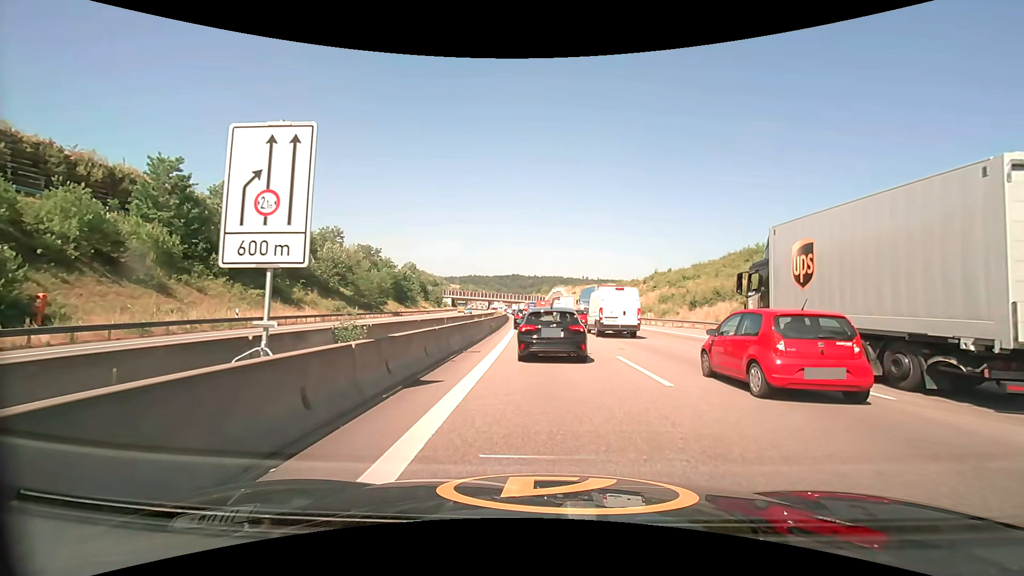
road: motorway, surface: asphalt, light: Day
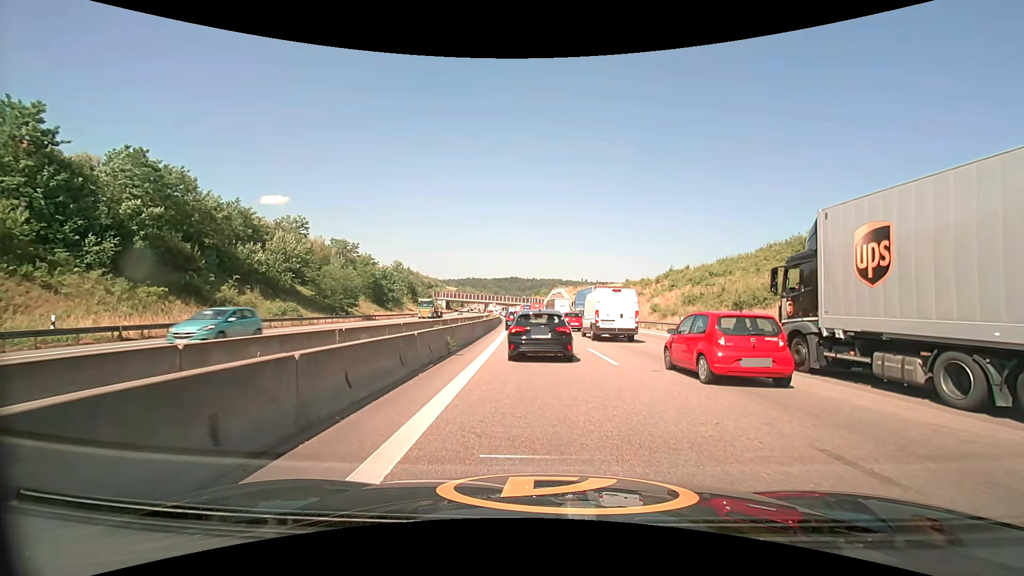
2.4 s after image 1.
(0.0, +13.2) m; +1°
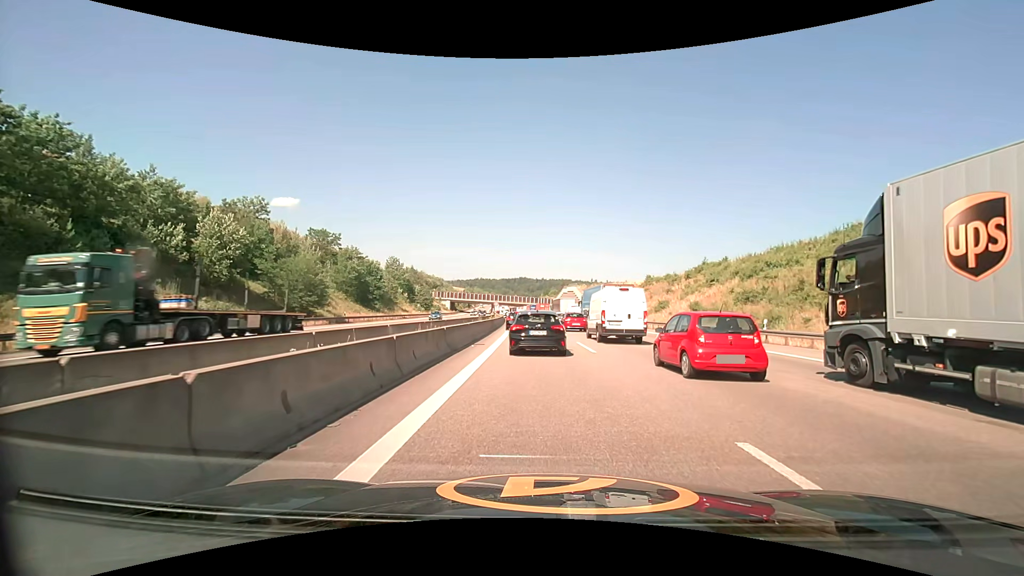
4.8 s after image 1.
(-0.2, +13.8) m; -2°
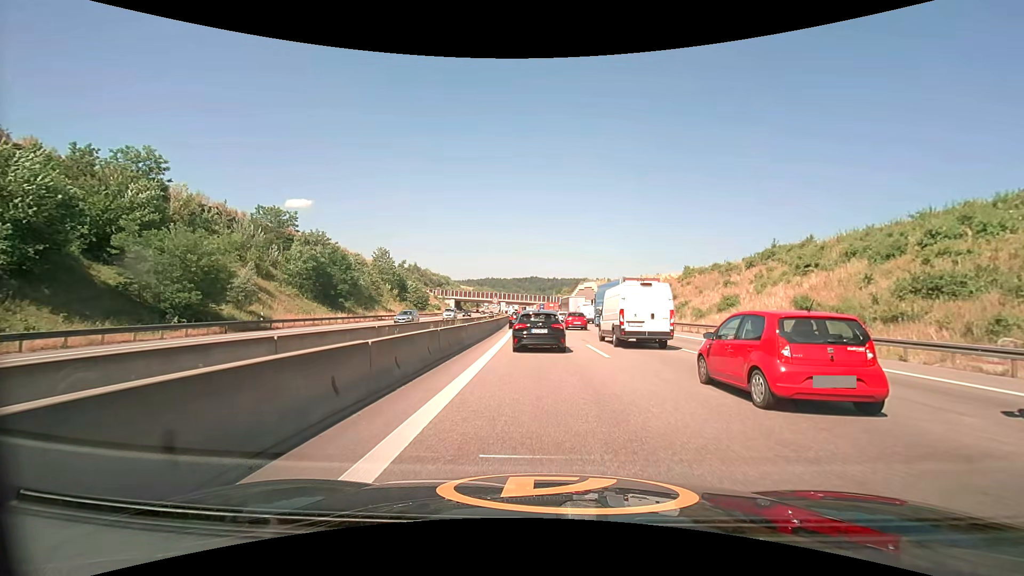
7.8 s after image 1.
(-0.2, +20.0) m; -1°
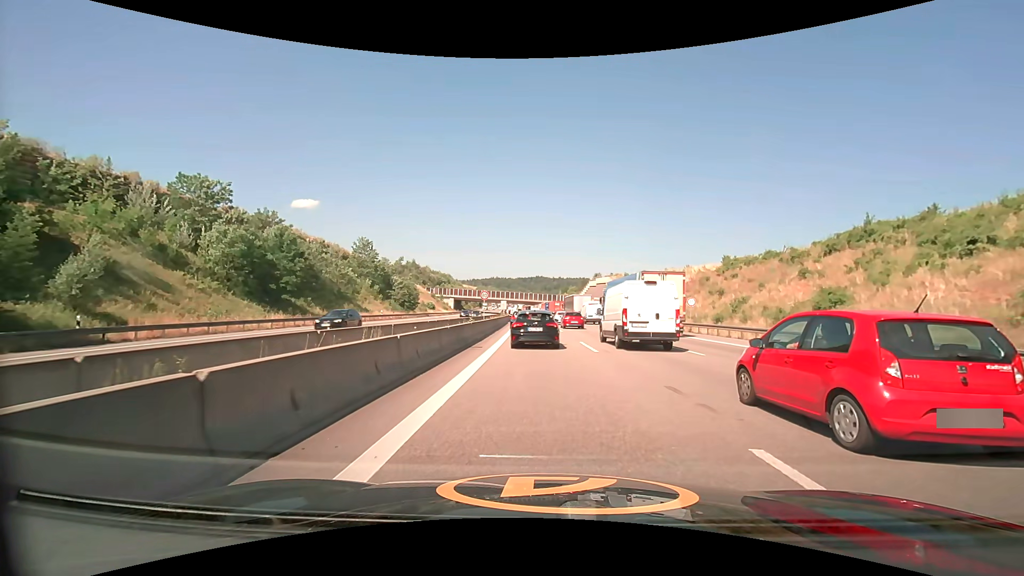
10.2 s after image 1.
(-0.1, +16.1) m; -1°
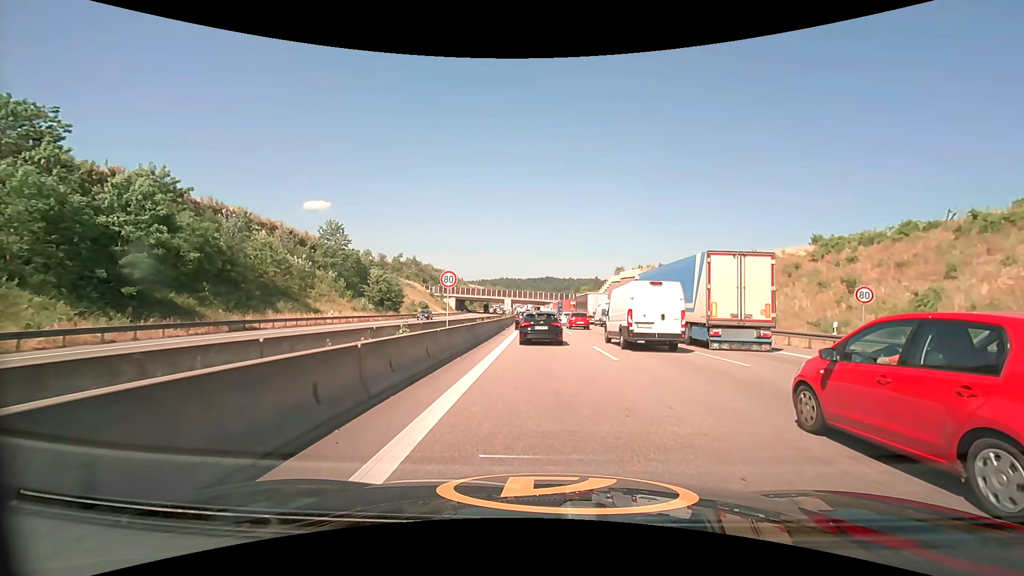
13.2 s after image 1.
(-0.1, +20.9) m; -1°
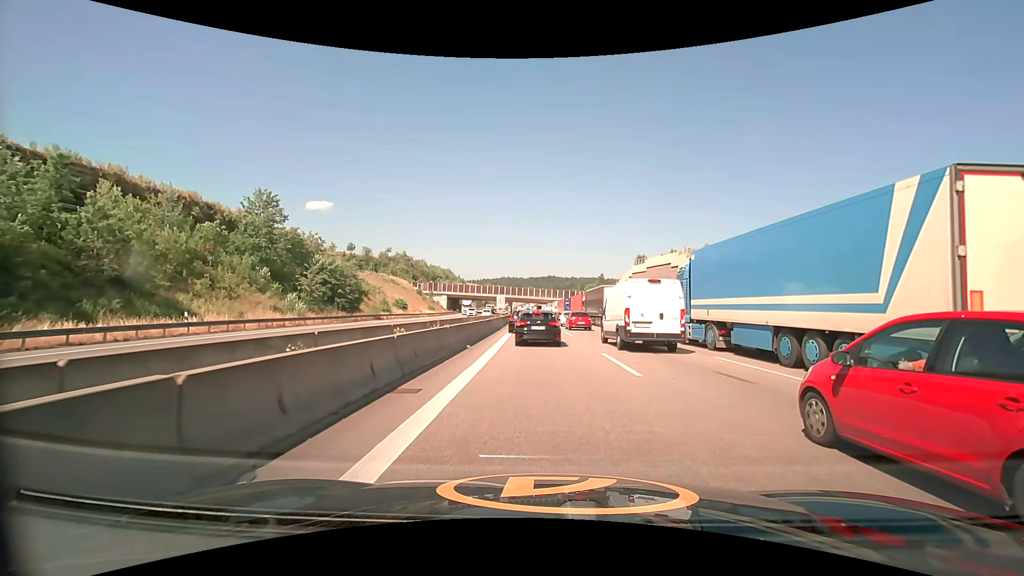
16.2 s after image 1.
(0.0, +21.6) m; 0°
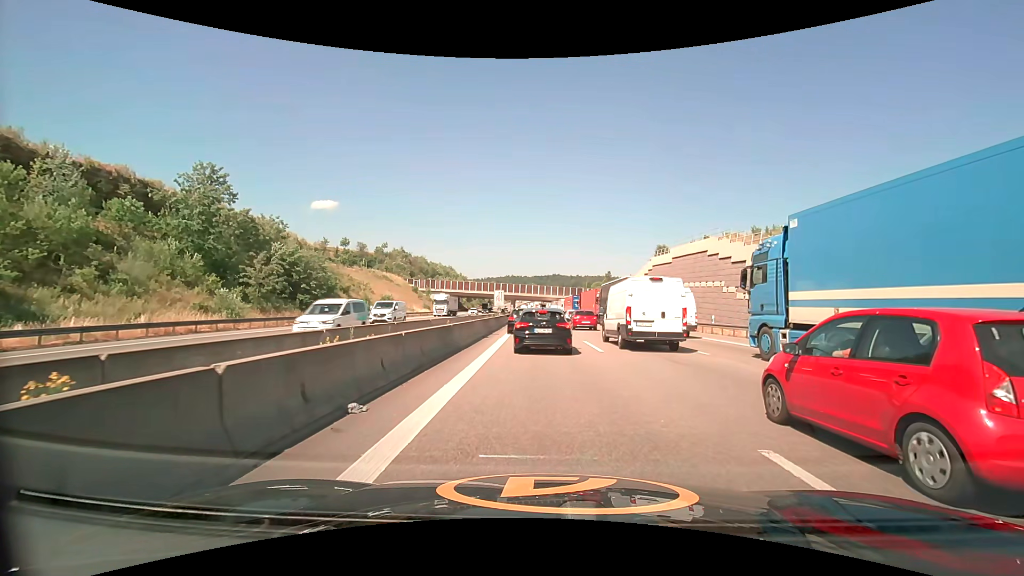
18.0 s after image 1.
(-0.1, +11.4) m; -1°
(0, +10) (0, +20) (0, +30) (0, +40) (-1, +50) (-1, +60) (-1, +70) (-1, +80) (-1, +90) (-2, +100) m
